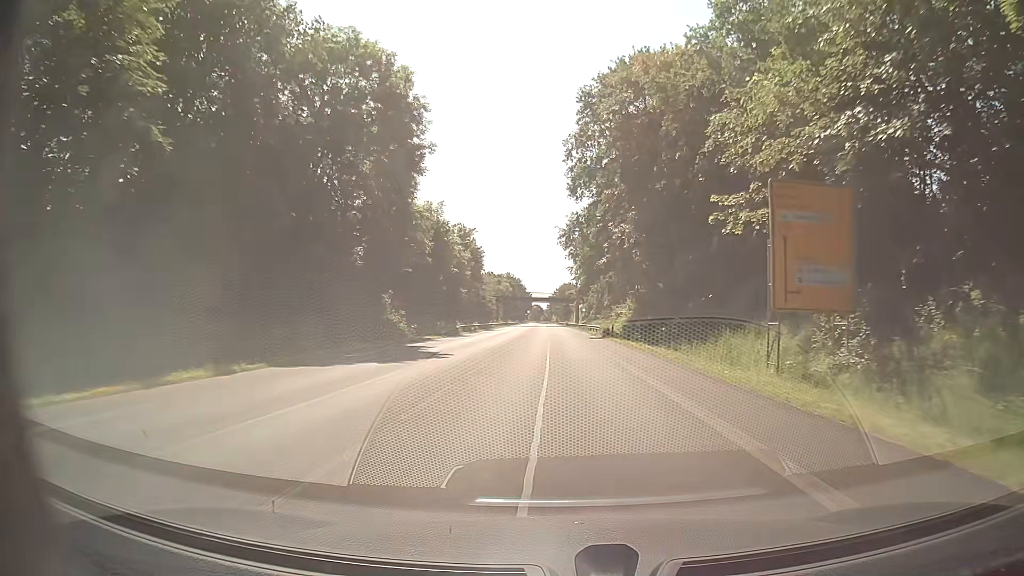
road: primary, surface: asphalt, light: Day
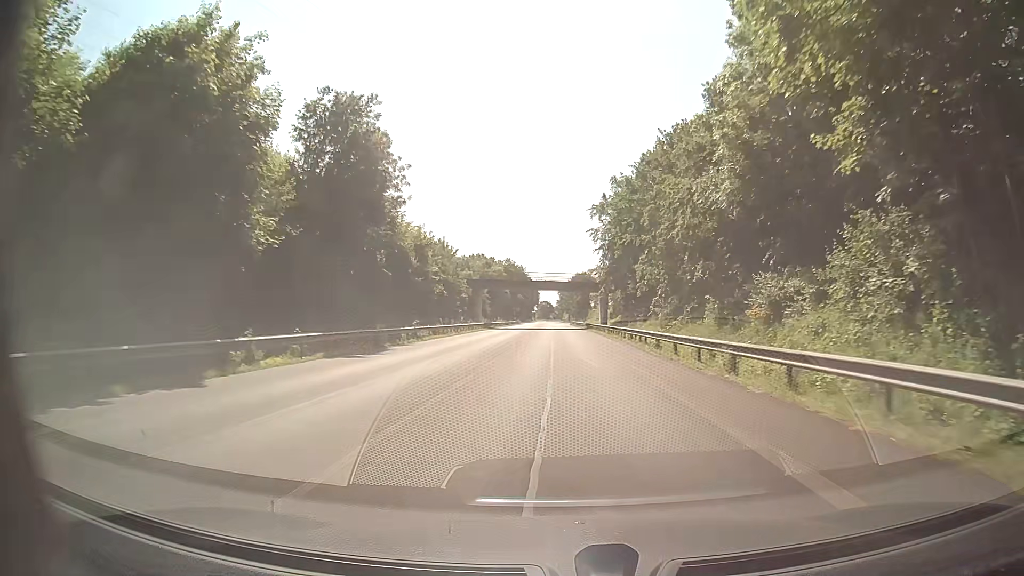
(-0.5, +55.7) m; -1°
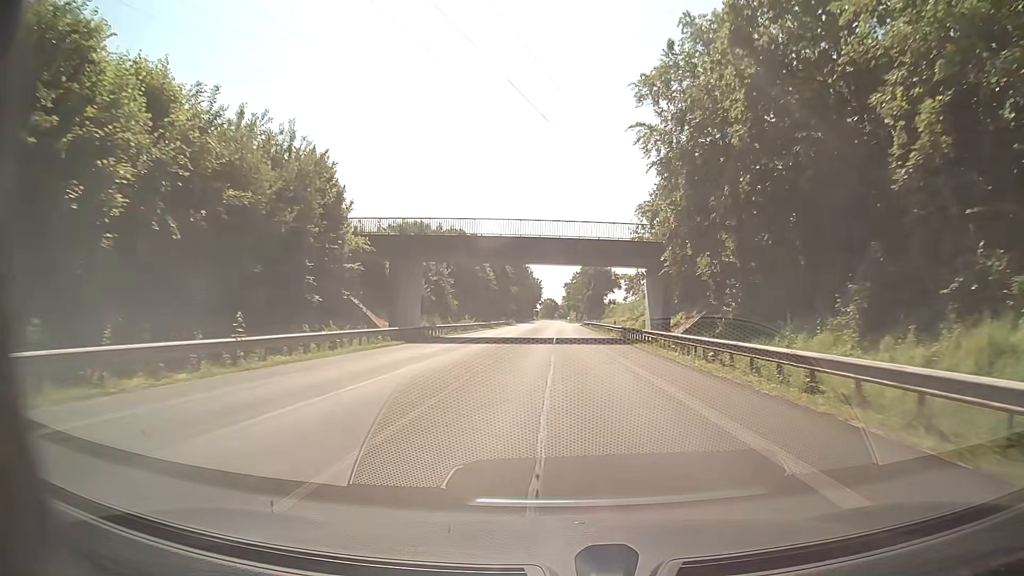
(-0.2, +44.7) m; 0°
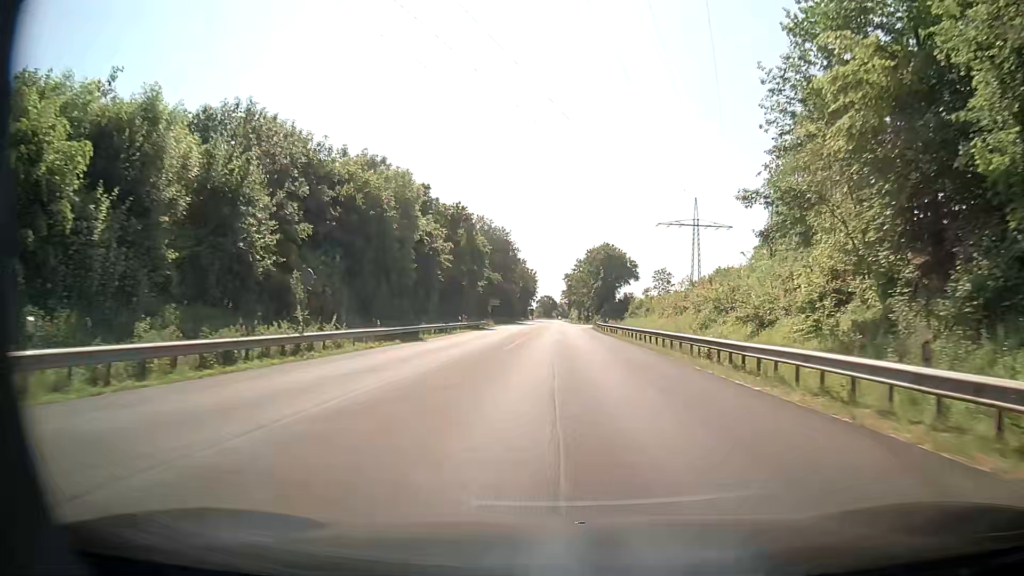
(0.0, +44.5) m; 0°
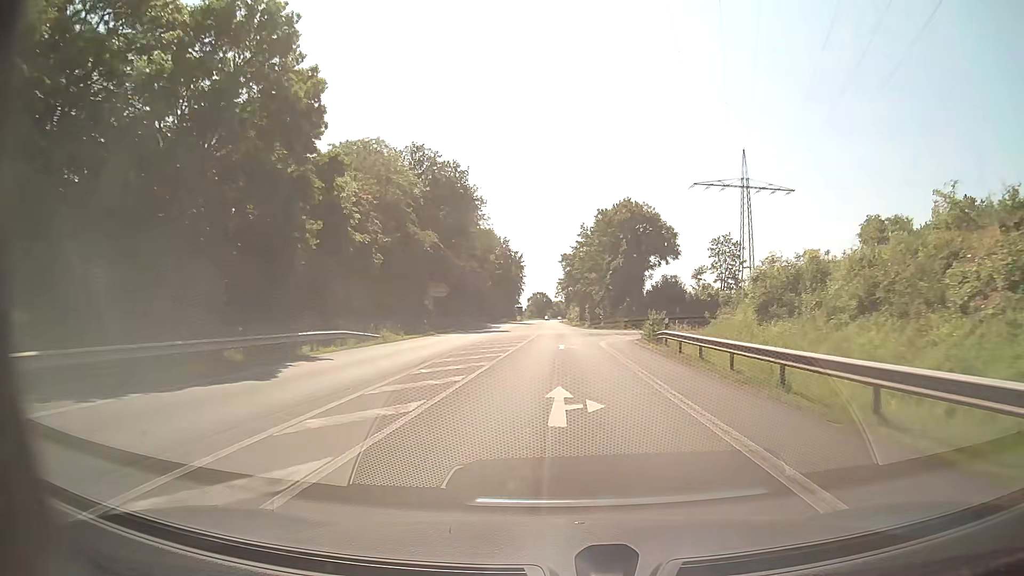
(+0.3, +55.6) m; 0°
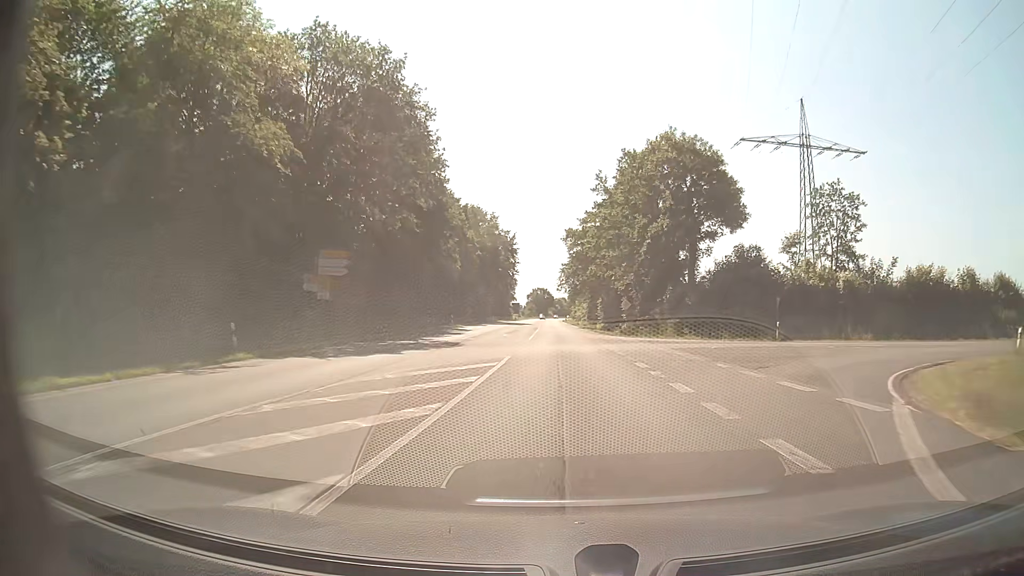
(0.0, +33.3) m; 0°
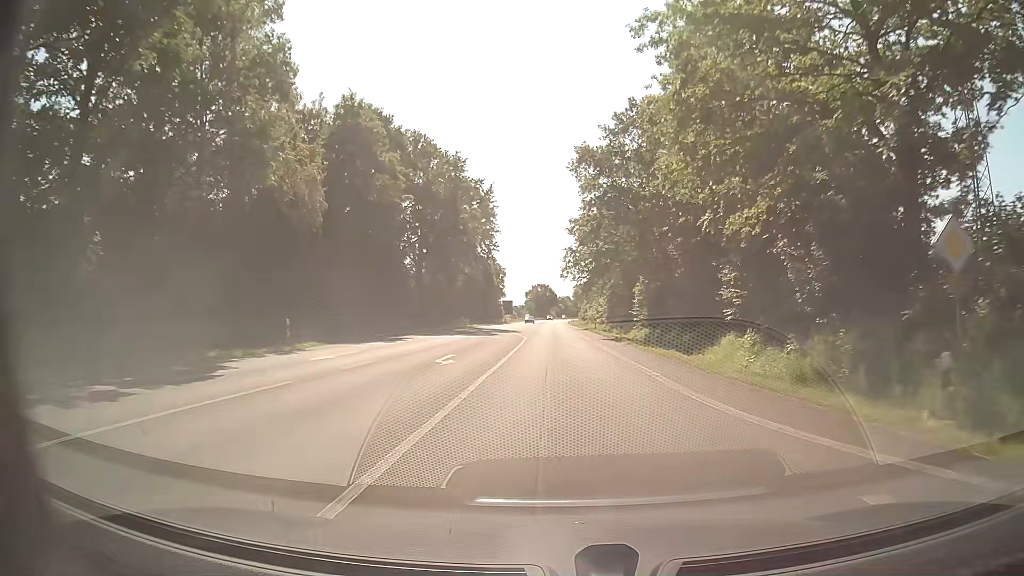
(-0.2, +44.4) m; 0°
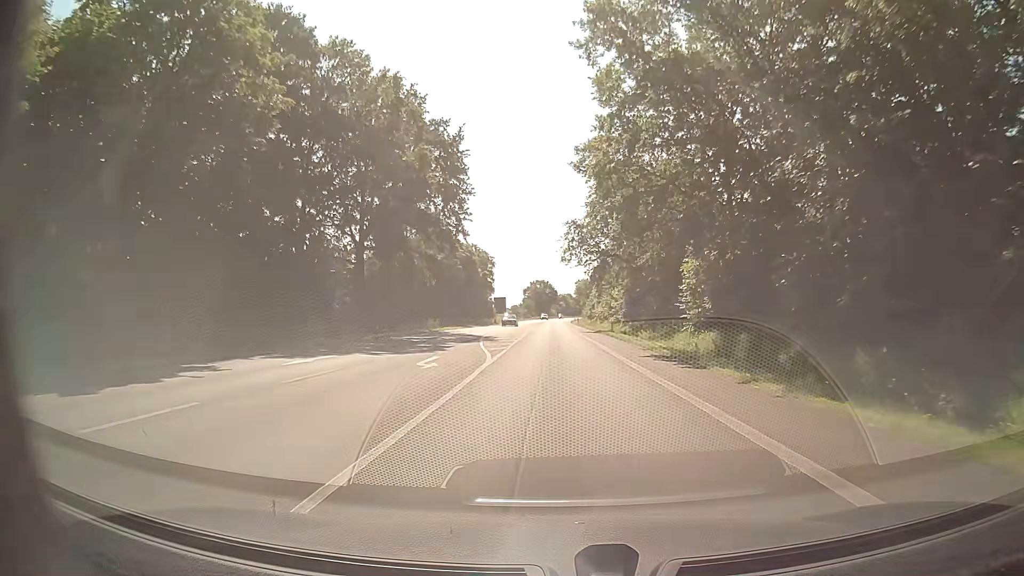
(-0.2, +22.2) m; 0°
(0, +10) (0, +20) (0, +30) (0, +40) (0, +50) (0, +60) (-1, +70) (-1, +80) (-1, +90) (-1, +100) m
